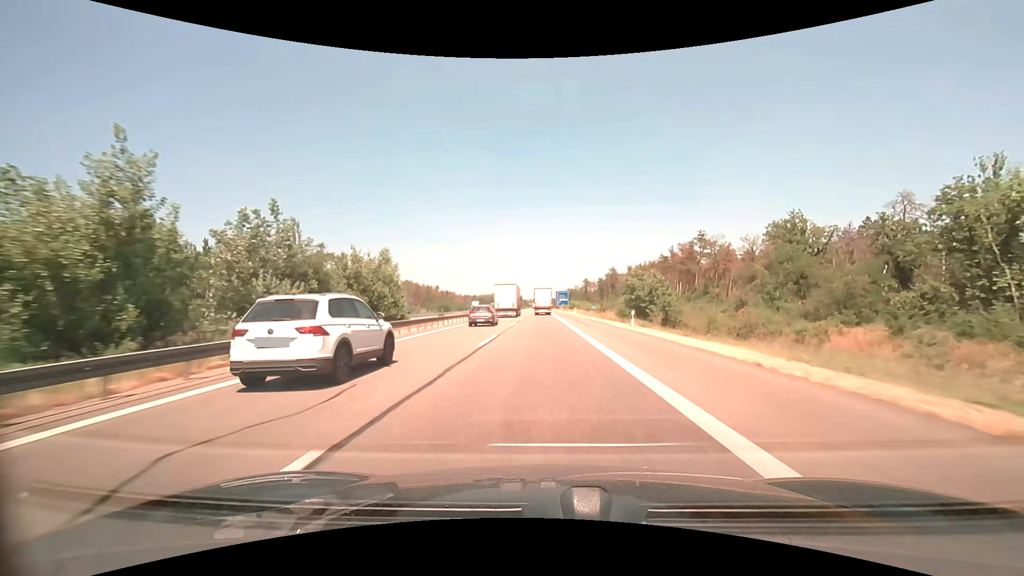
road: motorway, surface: asphalt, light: Day
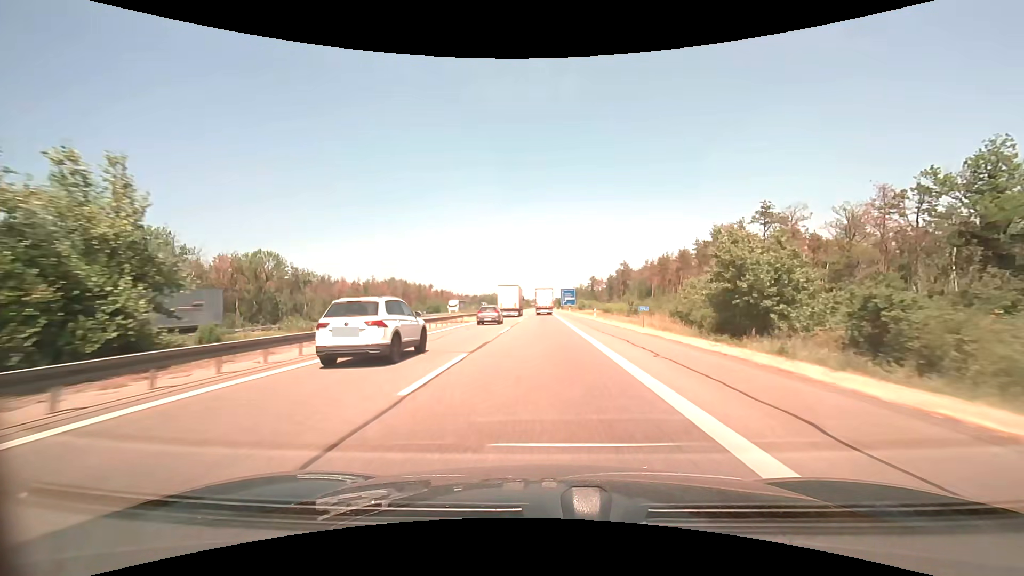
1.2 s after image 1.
(-0.1, +27.0) m; 0°
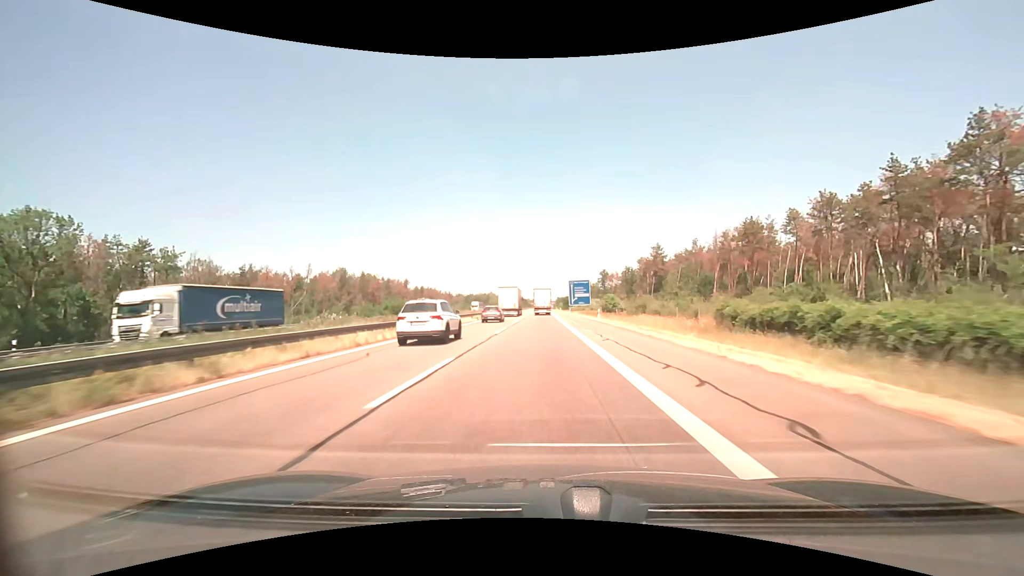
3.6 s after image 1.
(0.0, +55.1) m; 0°
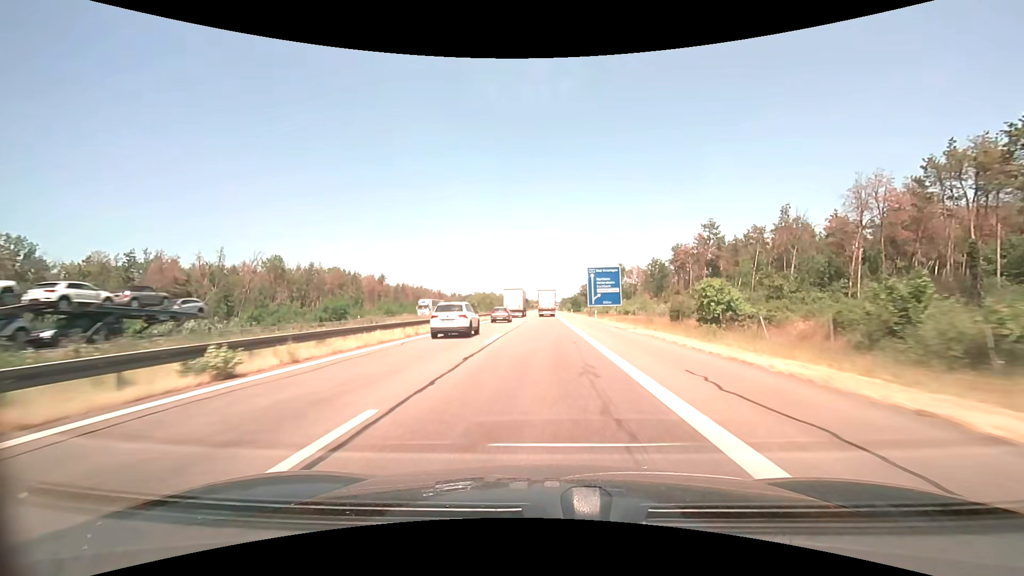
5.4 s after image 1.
(-0.3, +42.3) m; 0°
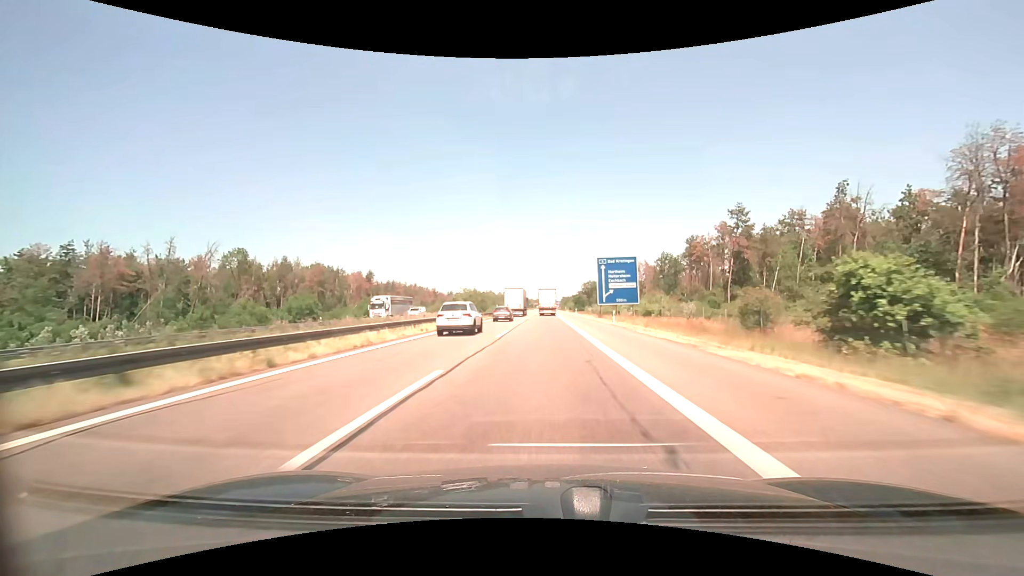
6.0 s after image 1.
(0.0, +14.3) m; 0°
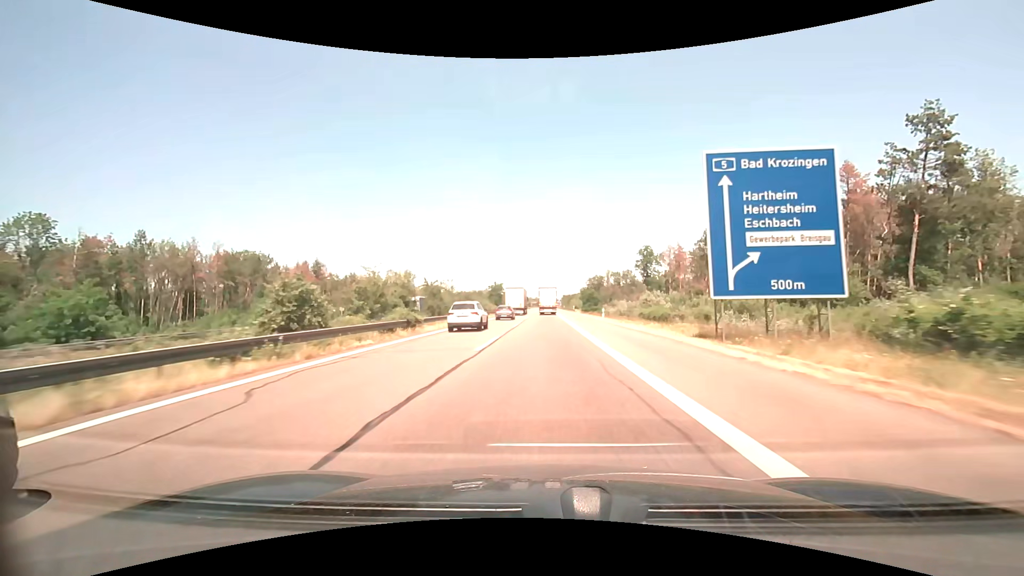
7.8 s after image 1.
(0.0, +43.1) m; 0°
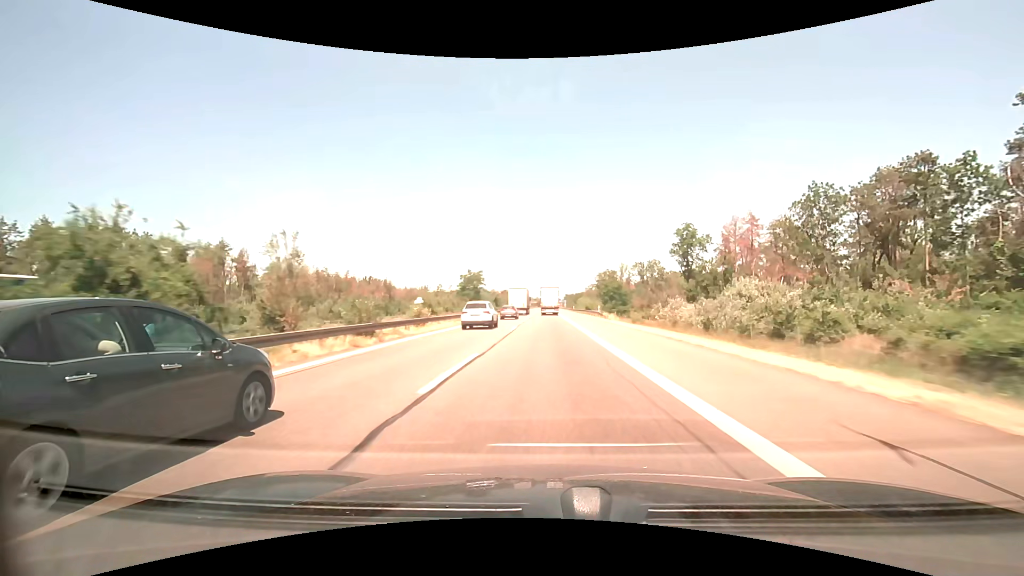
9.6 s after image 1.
(-0.1, +43.5) m; 0°
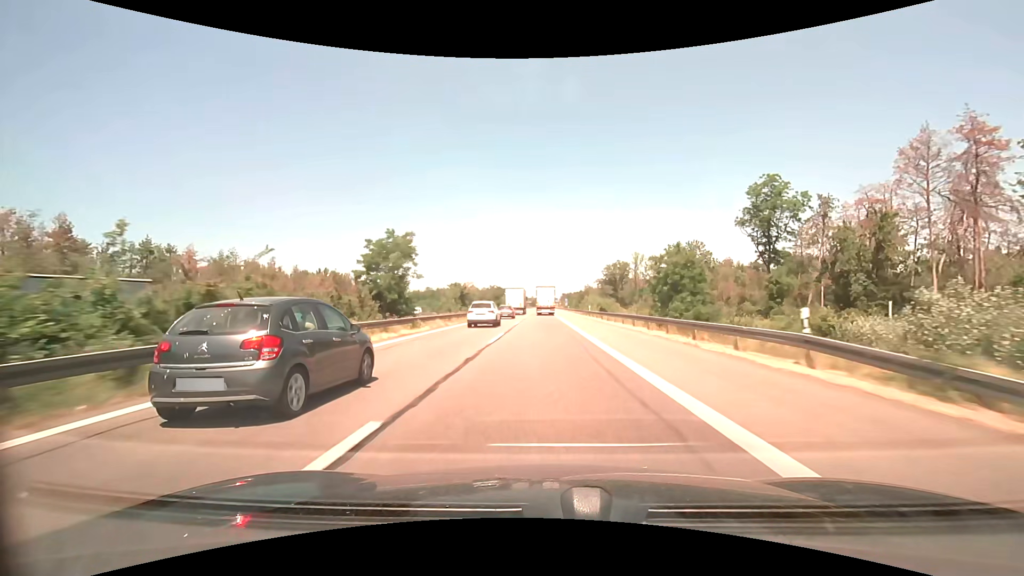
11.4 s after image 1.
(+0.1, +43.8) m; 0°
(0, +10) (0, +20) (0, +30) (0, +40) (0, +50) (0, +60) (0, +70) (0, +80) (0, +90) (0, +100) m
